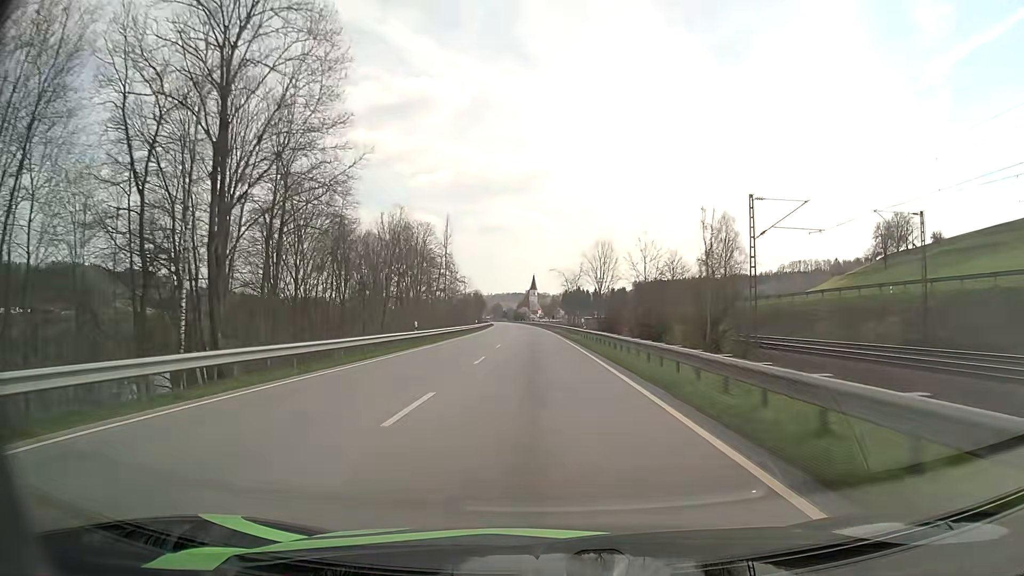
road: primary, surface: asphalt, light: Day
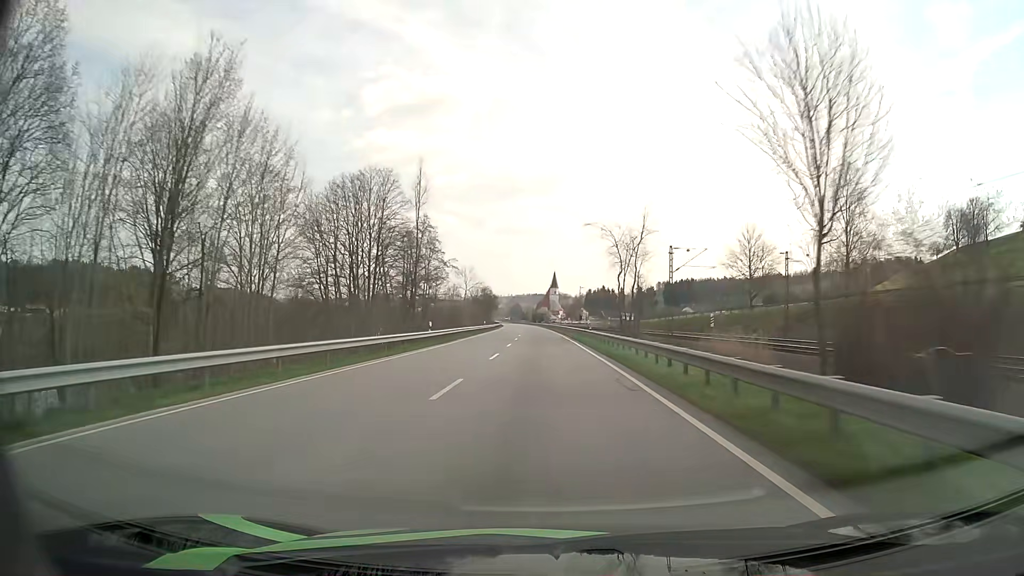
(-0.9, +46.2) m; -2°
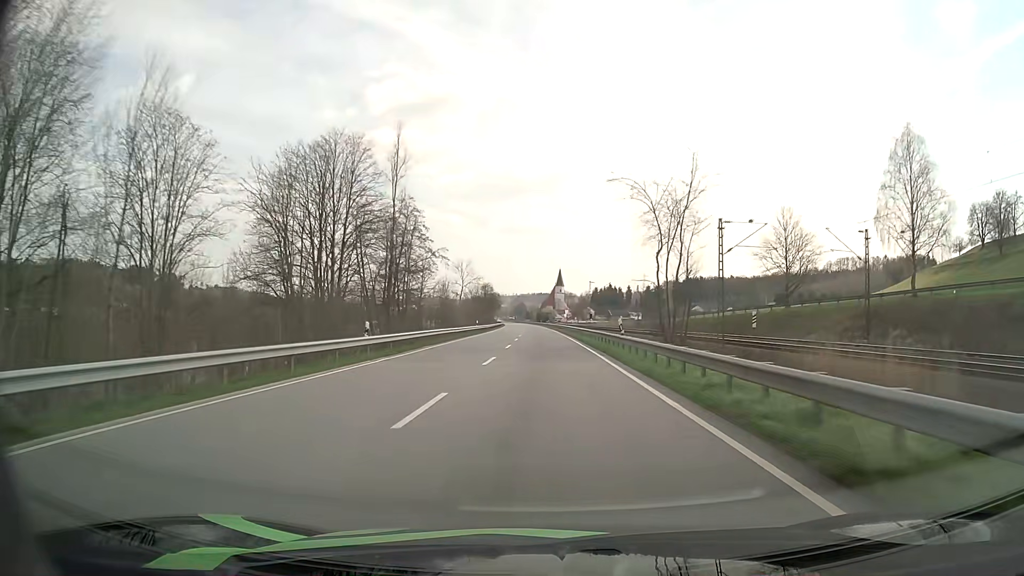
(0.0, +15.4) m; 0°
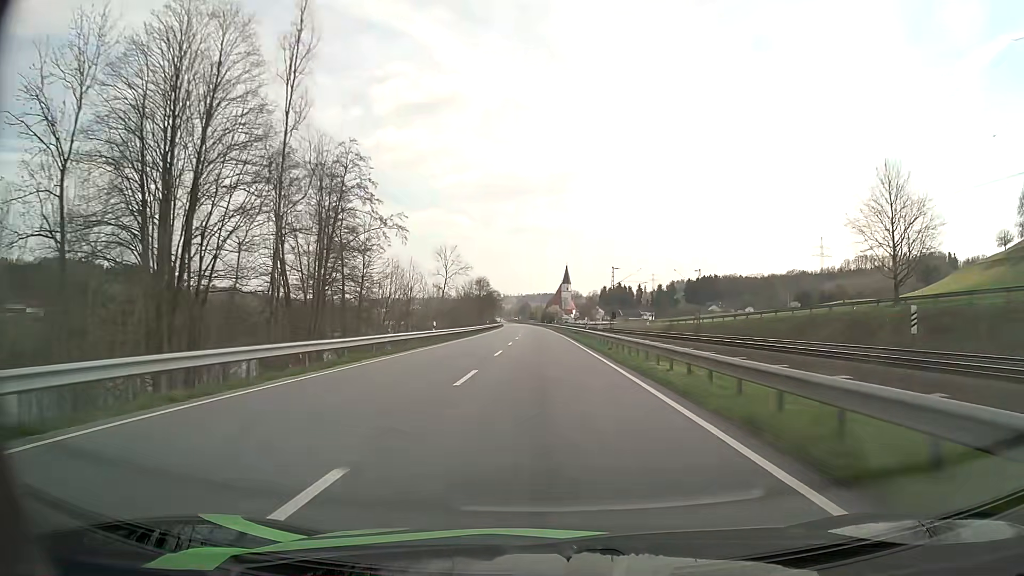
(-0.1, +30.6) m; -1°
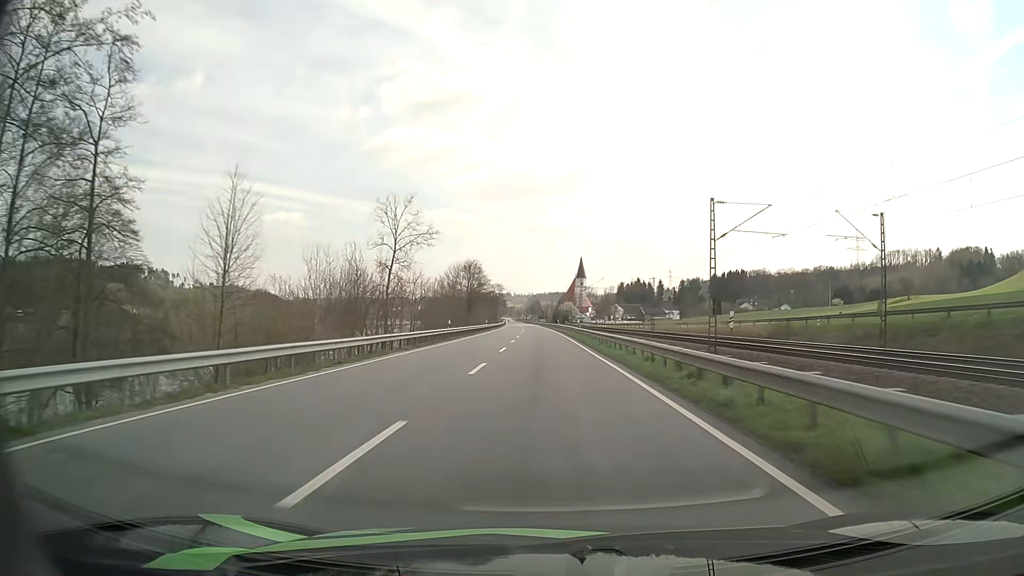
(-0.3, +45.5) m; -1°
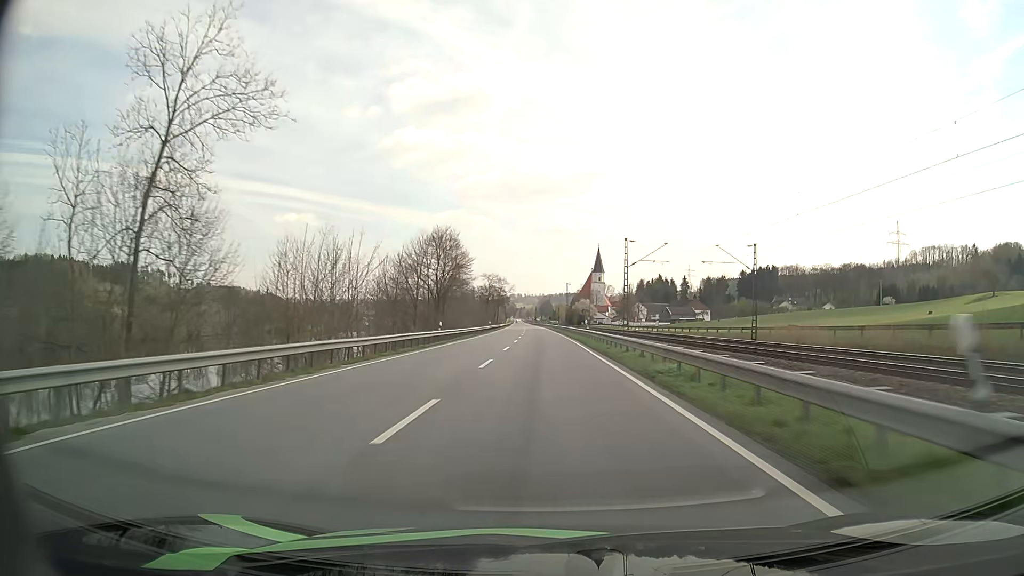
(-0.3, +46.0) m; -1°
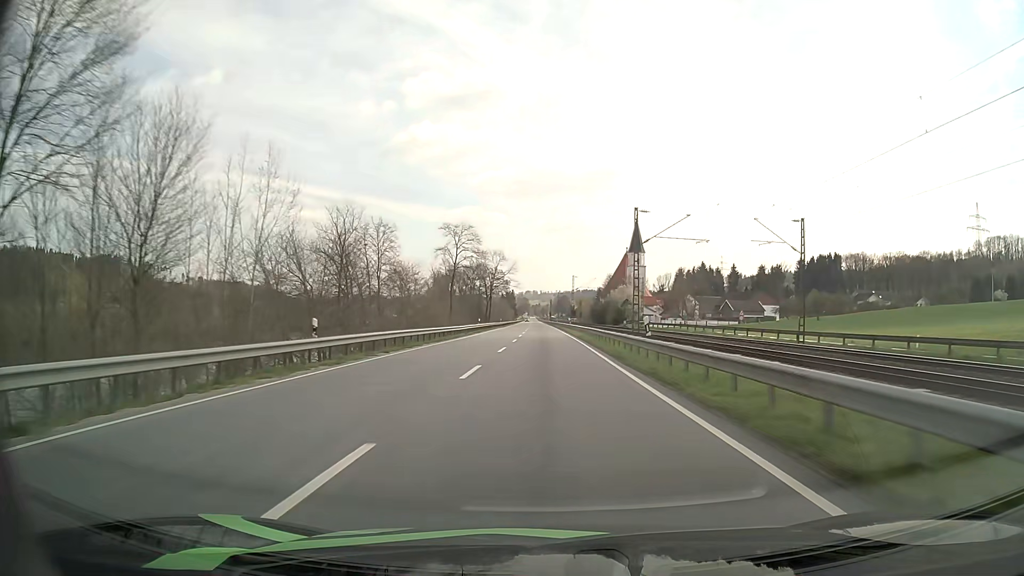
(-0.8, +76.9) m; -1°
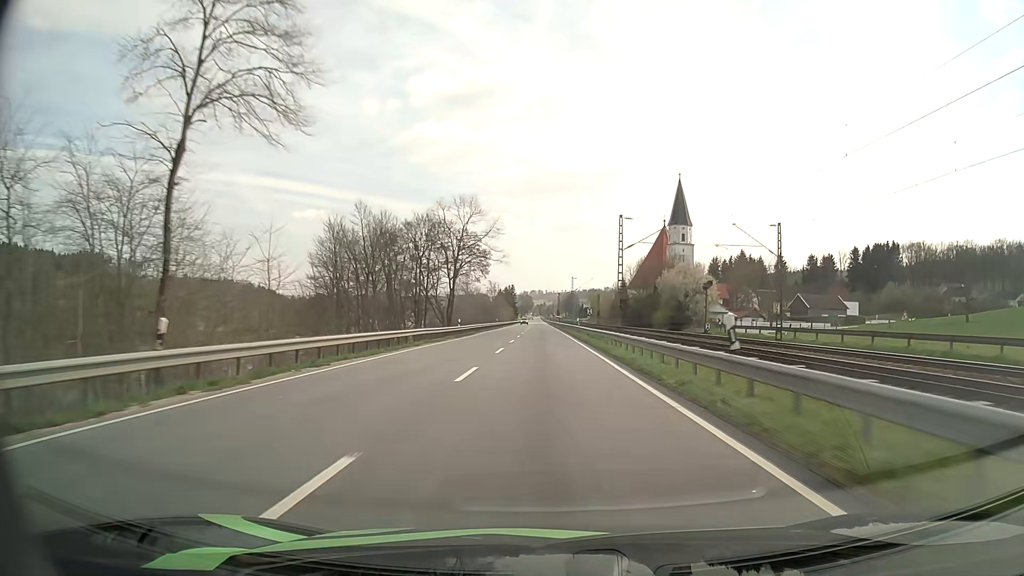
(-0.4, +61.2) m; 0°
(0, +10) (0, +20) (0, +30) (0, +40) (0, +50) (0, +60) (-1, +70) (-1, +80) (-1, +90) (-1, +100) m
